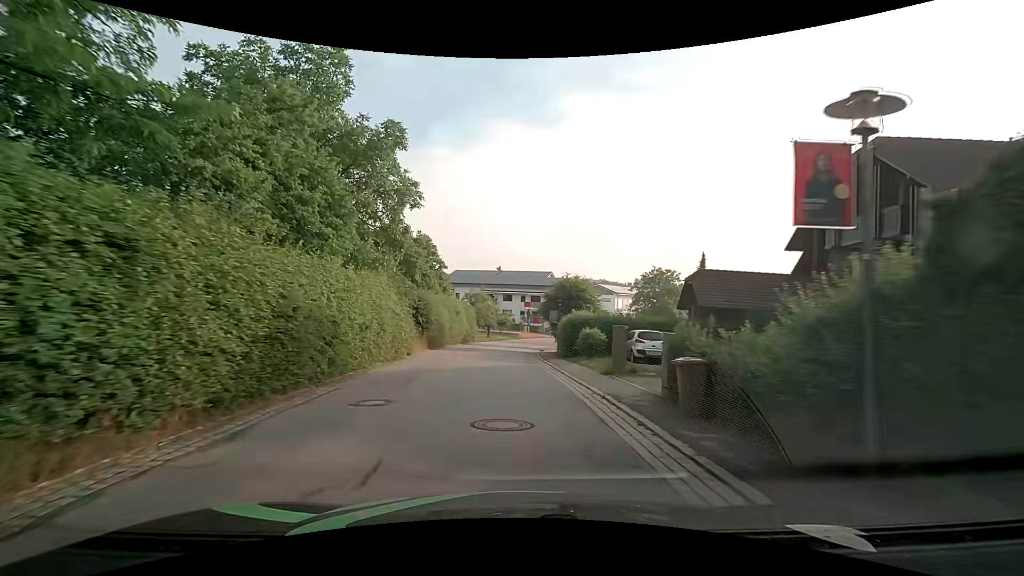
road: secondary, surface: asphalt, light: Day
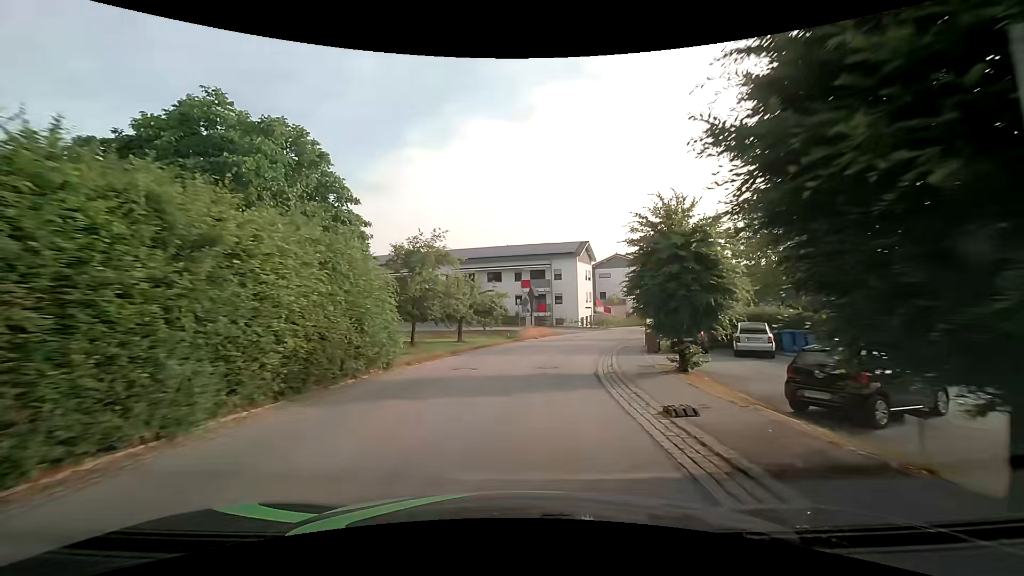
(-0.6, +33.0) m; +1°
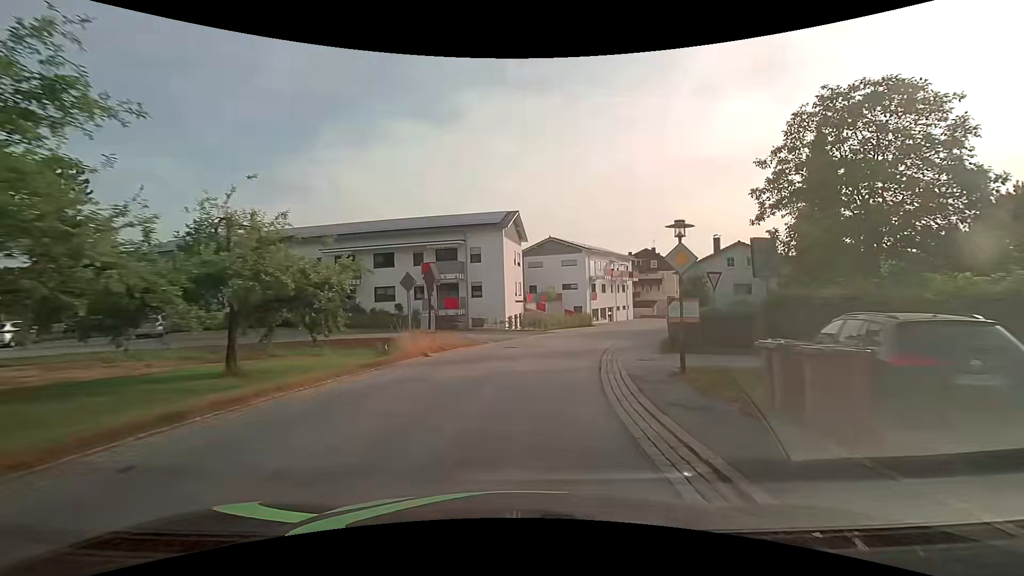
(+1.5, +18.7) m; +9°
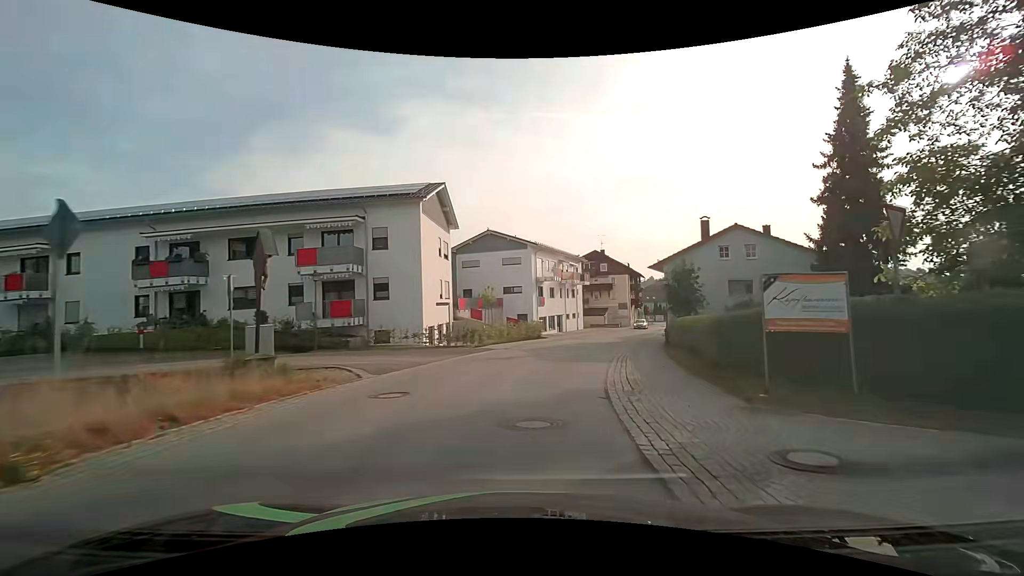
(+0.8, +12.4) m; +7°
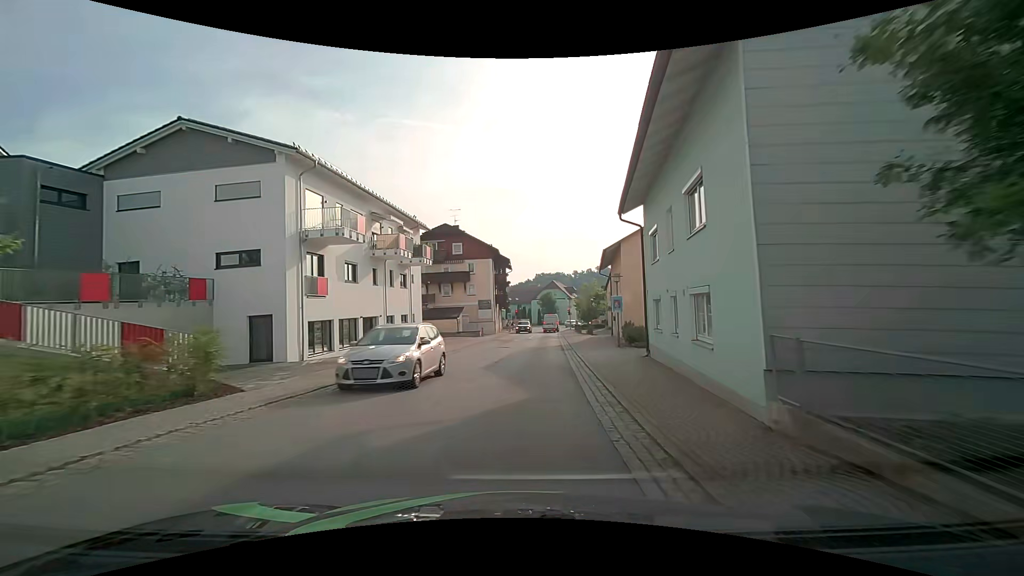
(+4.8, +29.2) m; +16°
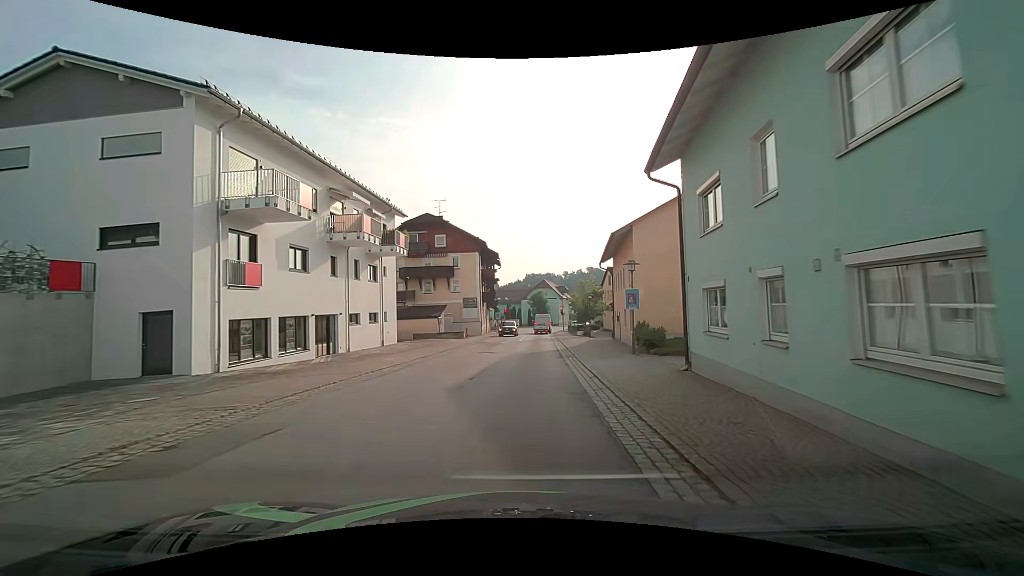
(+0.1, +5.6) m; +1°
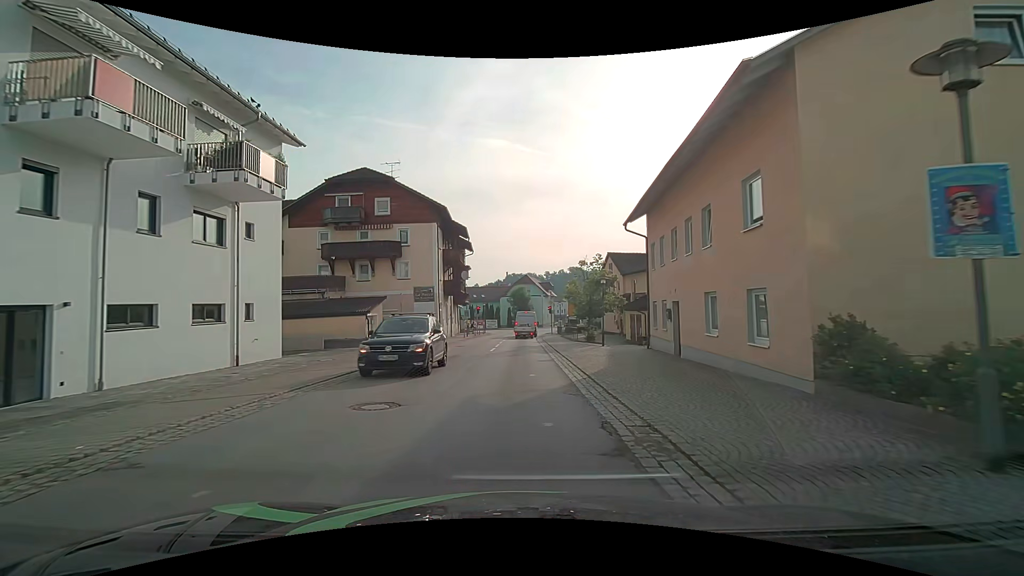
(+0.4, +15.9) m; +3°
